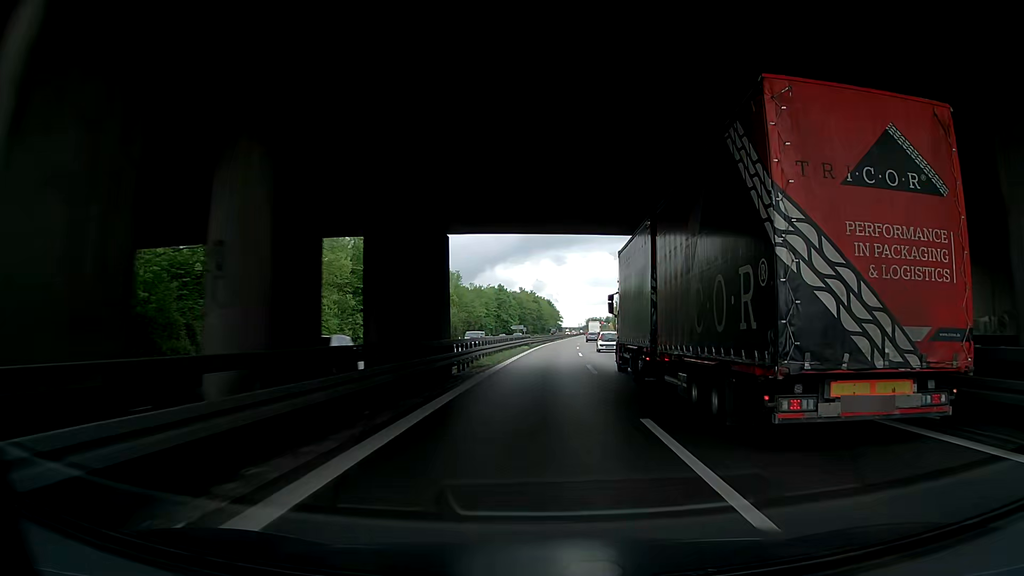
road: trunk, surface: asphalt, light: Day
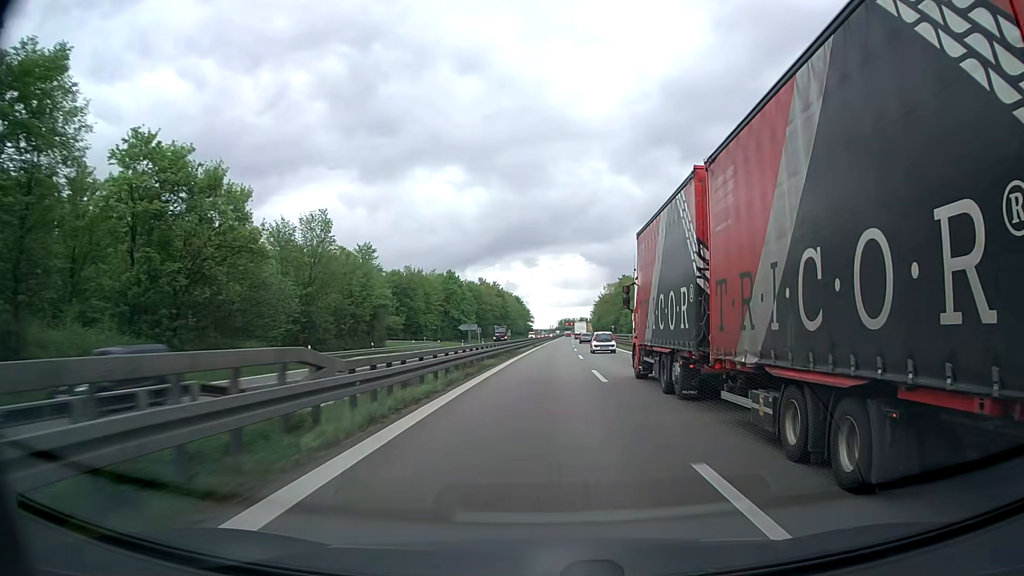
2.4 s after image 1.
(+0.4, +57.0) m; +3°
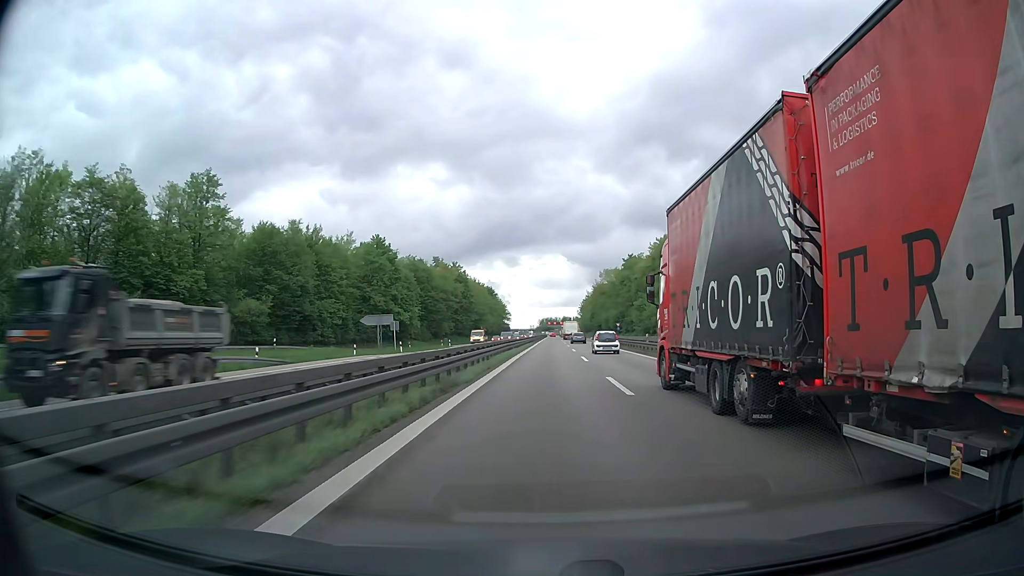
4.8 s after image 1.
(+0.8, +57.0) m; +2°
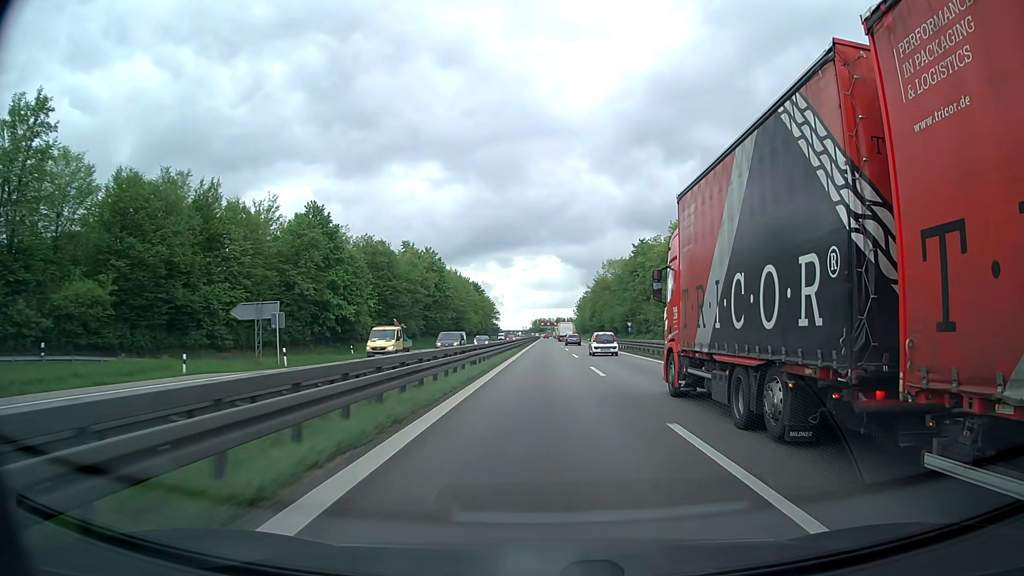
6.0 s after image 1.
(+0.2, +28.4) m; +1°
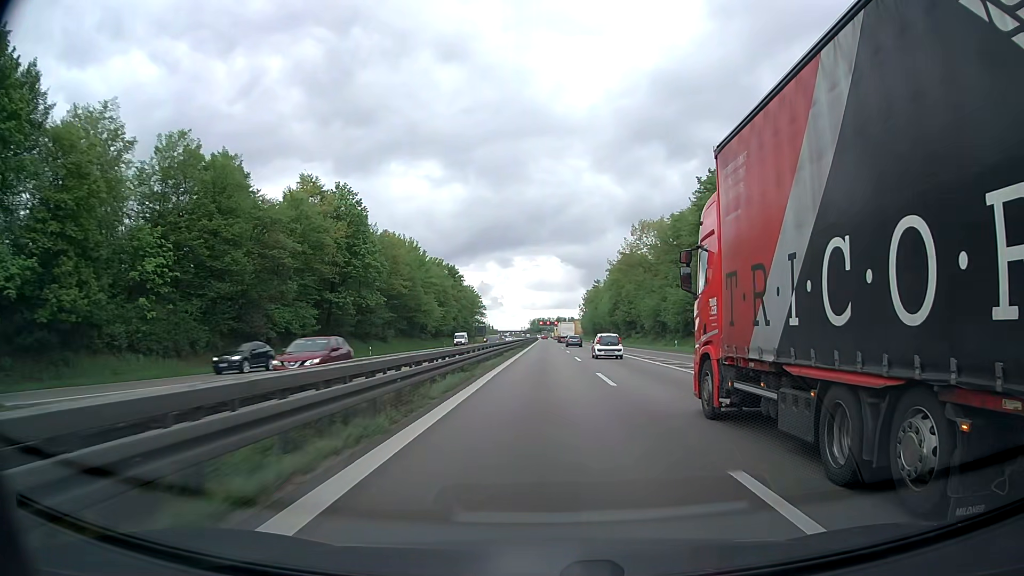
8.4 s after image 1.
(+0.1, +56.5) m; 0°
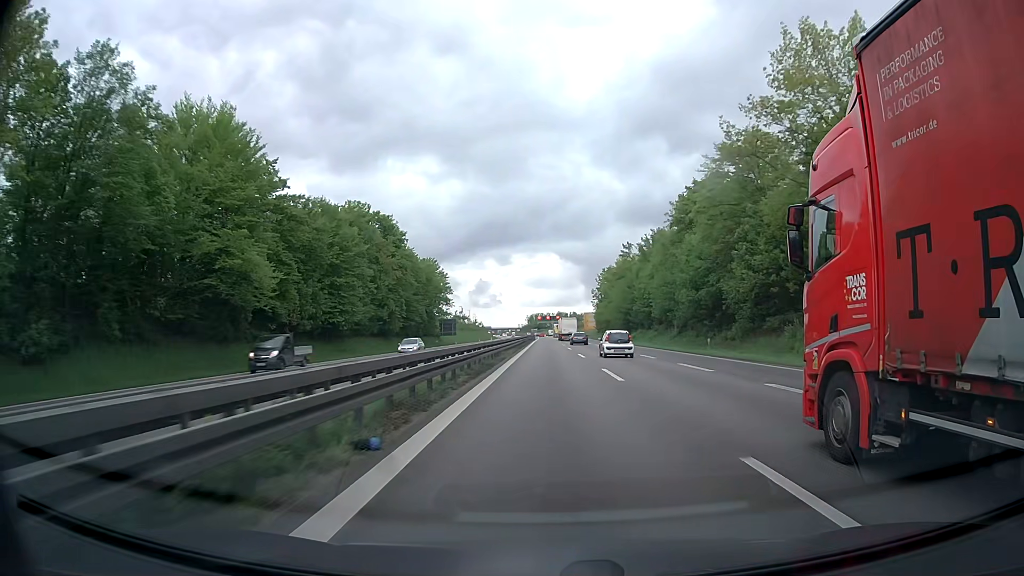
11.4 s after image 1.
(-0.4, +69.9) m; 0°
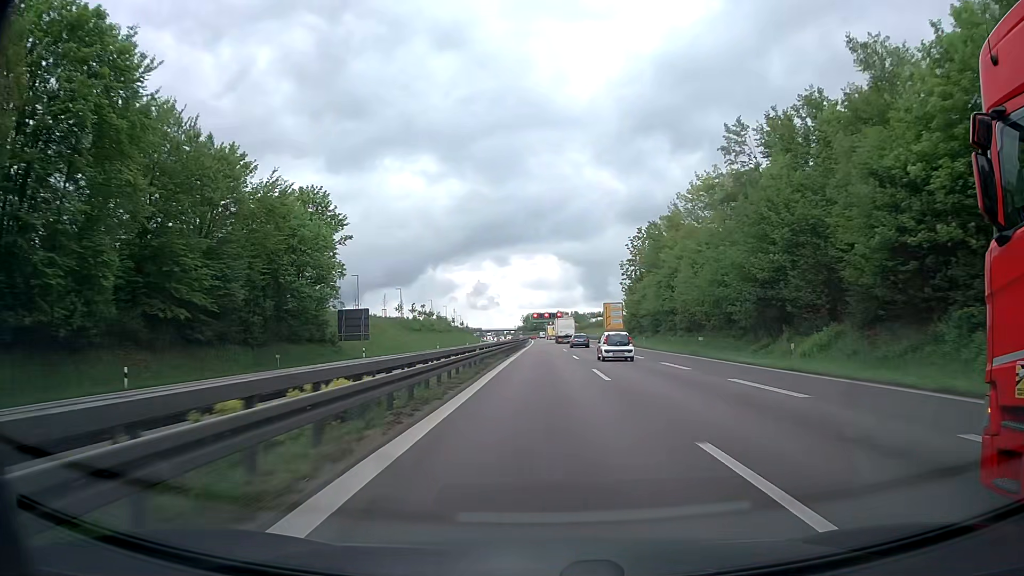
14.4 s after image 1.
(+0.5, +69.6) m; +1°
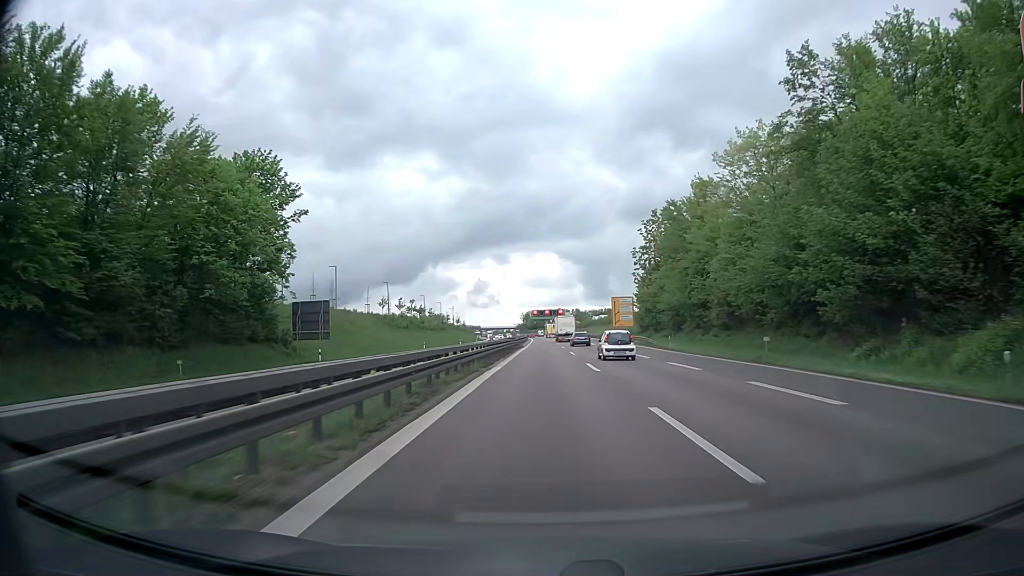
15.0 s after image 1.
(-0.1, +13.9) m; 0°
(0, +10) (0, +20) (0, +30) (0, +40) (0, +50) (-1, +60) (-1, +70) (-1, +80) (-1, +90) (-1, +100) m
